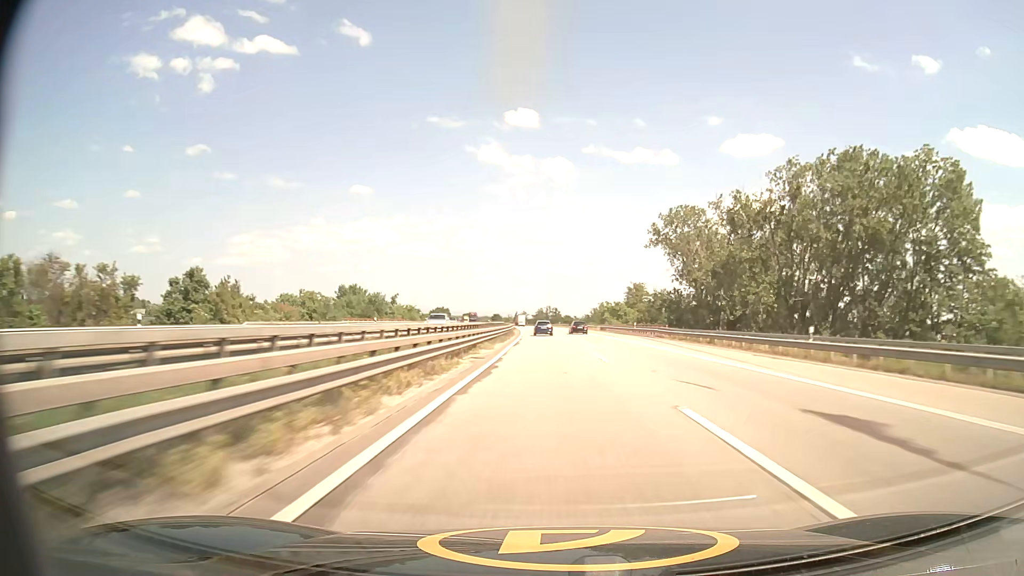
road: motorway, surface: asphalt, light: Day
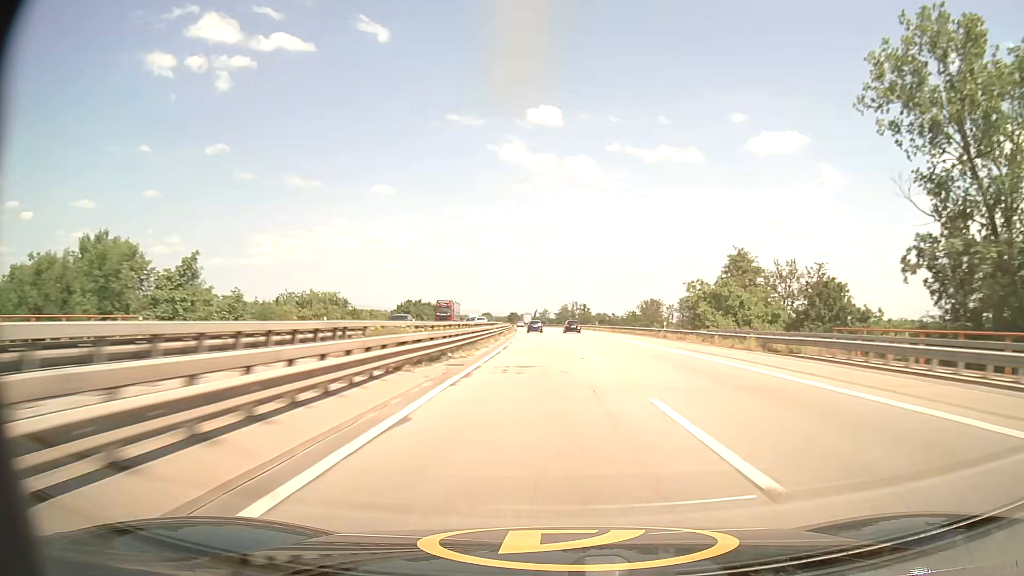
(-1.2, +71.2) m; -2°
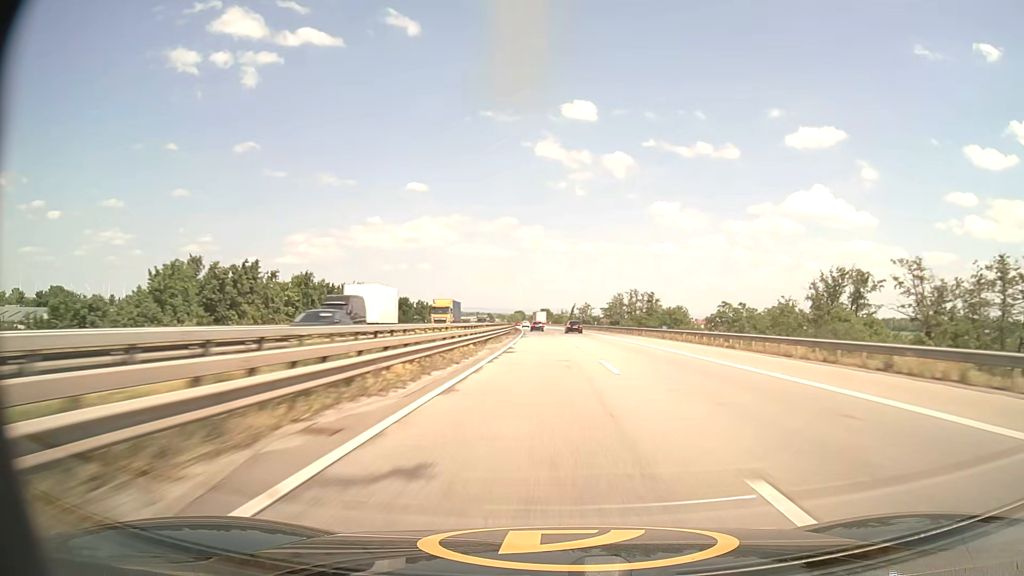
(-2.7, +95.4) m; -3°
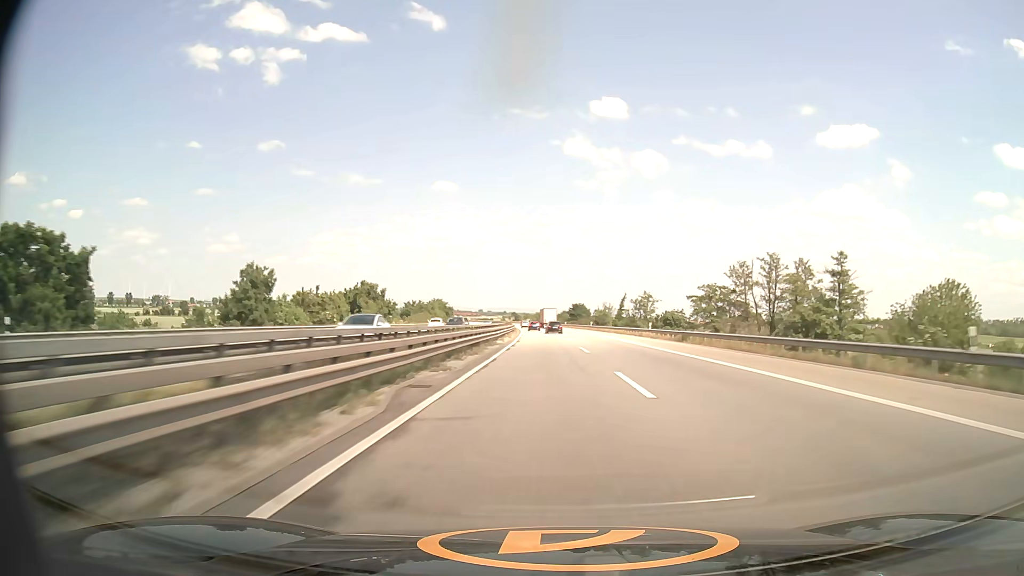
(-2.2, +95.4) m; -3°
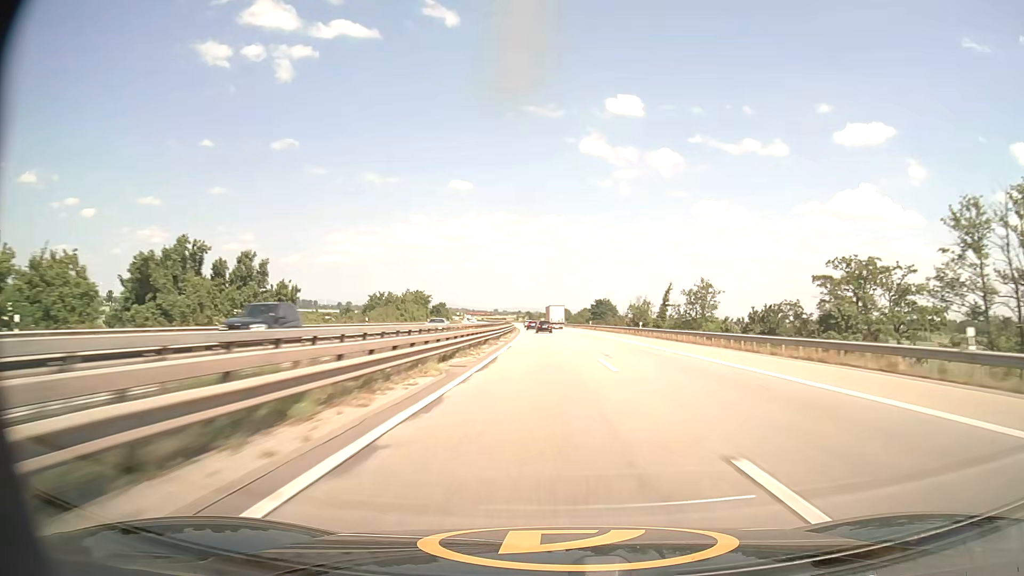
(-0.6, +47.6) m; -1°
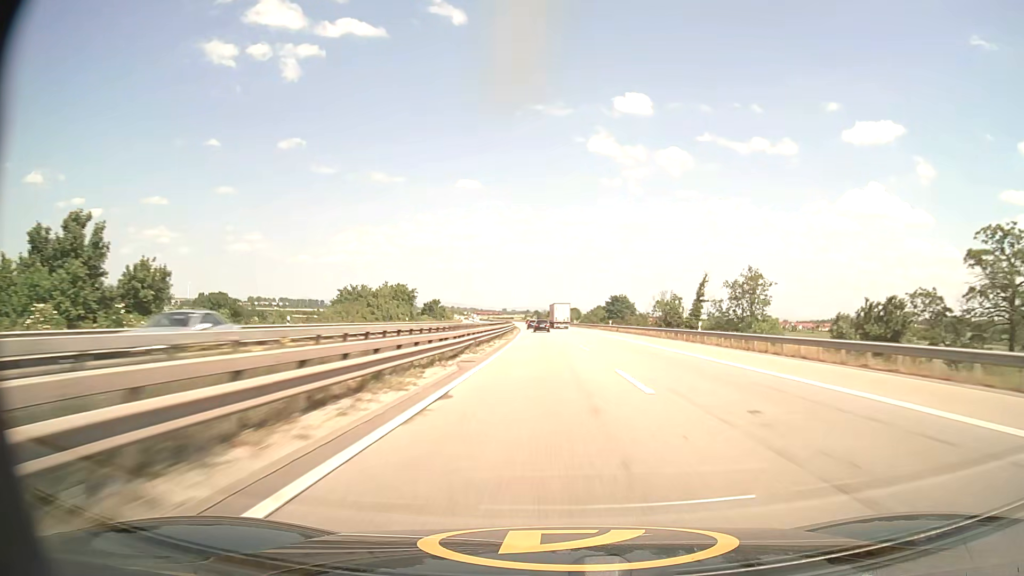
(-0.1, +23.7) m; -1°
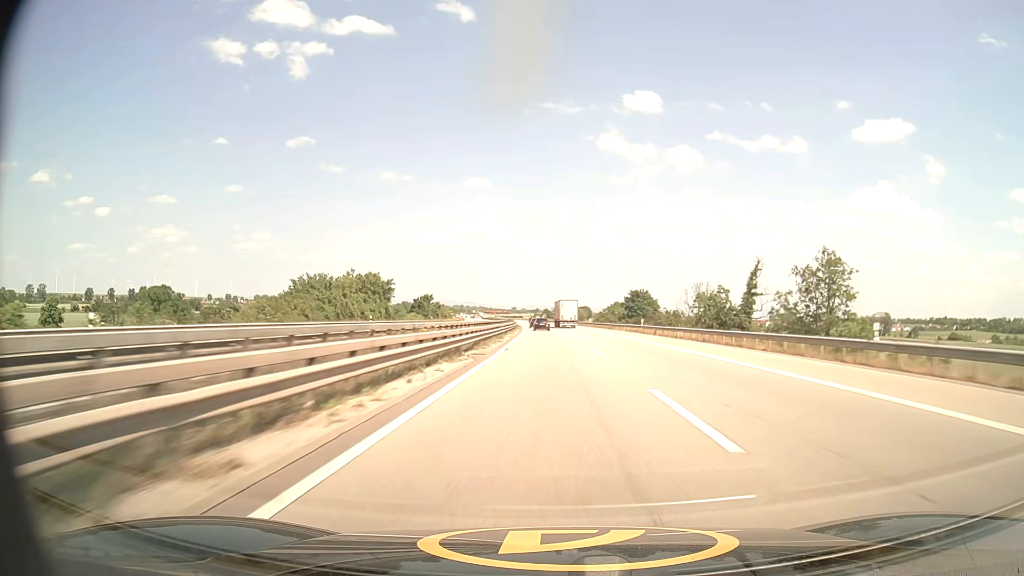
(-0.2, +23.7) m; -1°
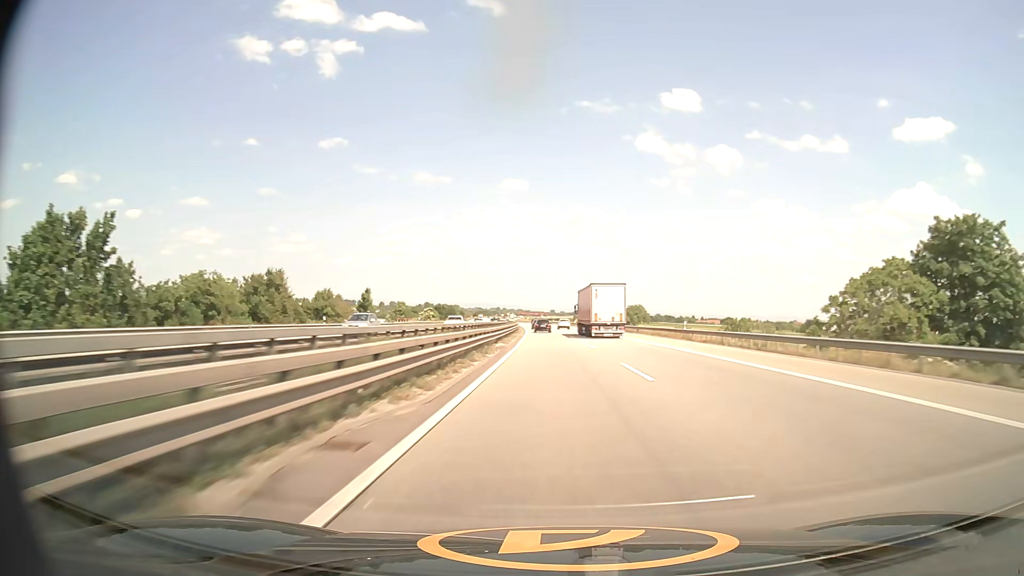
(-3.6, +117.5) m; -3°
(0, +10) (0, +20) (0, +30) (0, +40) (-1, +50) (-1, +60) (-1, +70) (-1, +80) (-2, +90) (-2, +100) m
